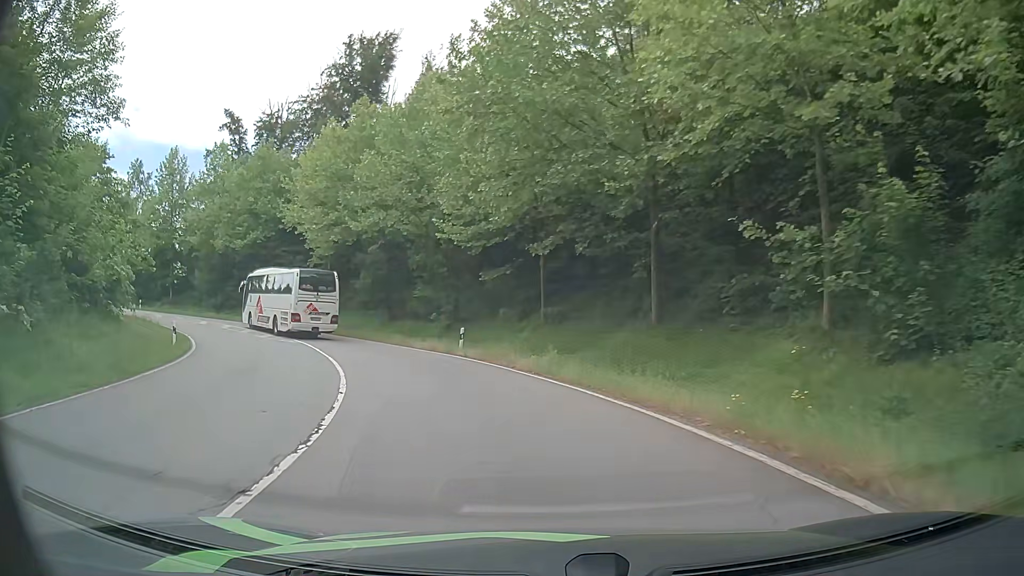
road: primary_link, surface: asphalt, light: Day
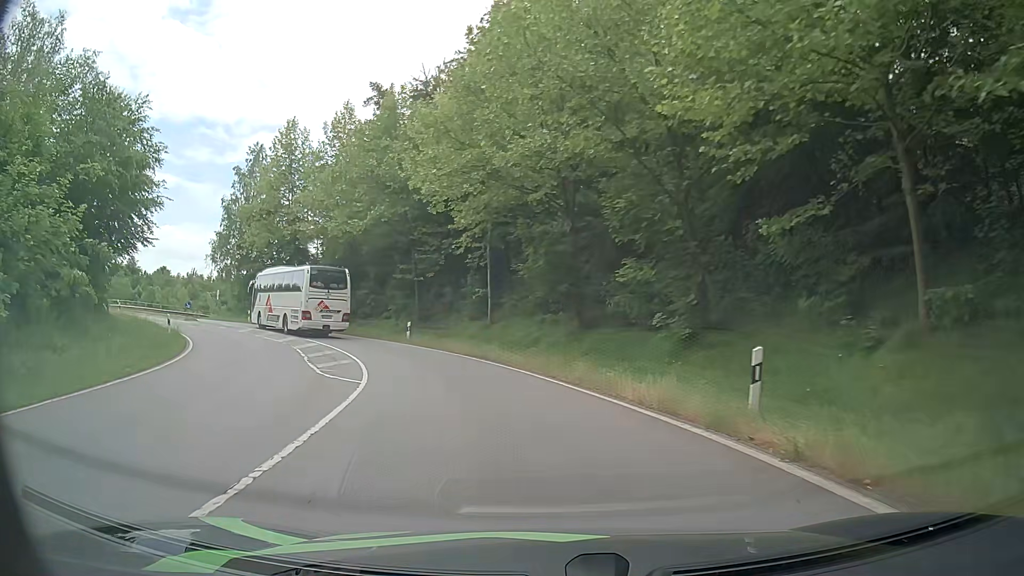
(-3.0, +17.8) m; -19°
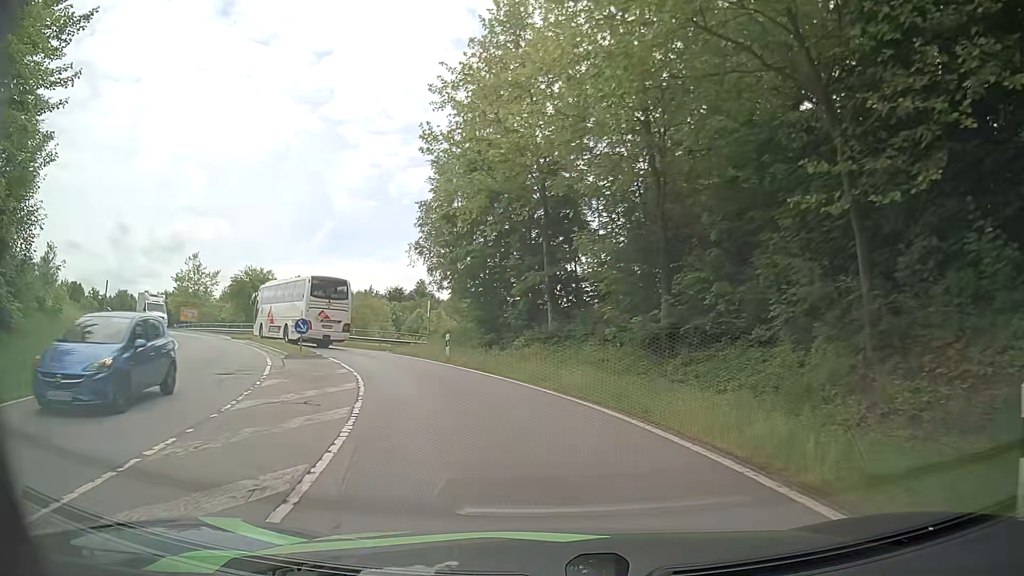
(-6.9, +28.0) m; -28°
